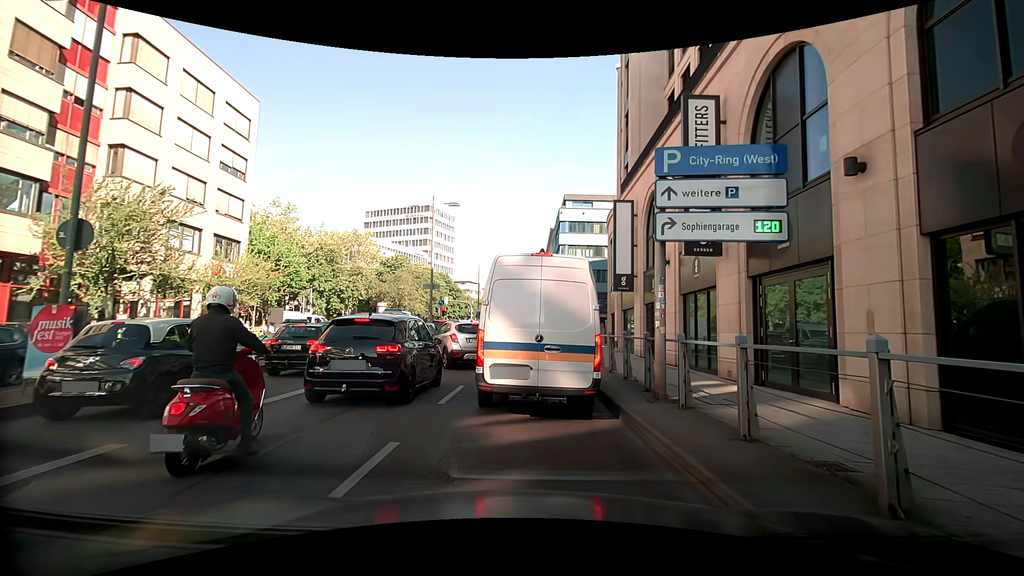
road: primary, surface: asphalt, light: Day
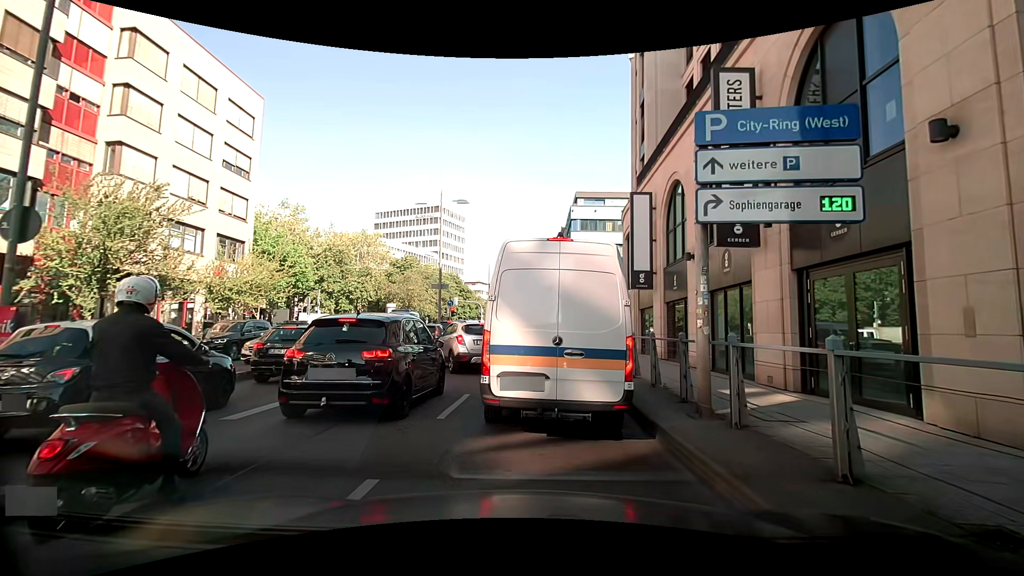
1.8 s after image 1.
(0.0, +1.4) m; 0°
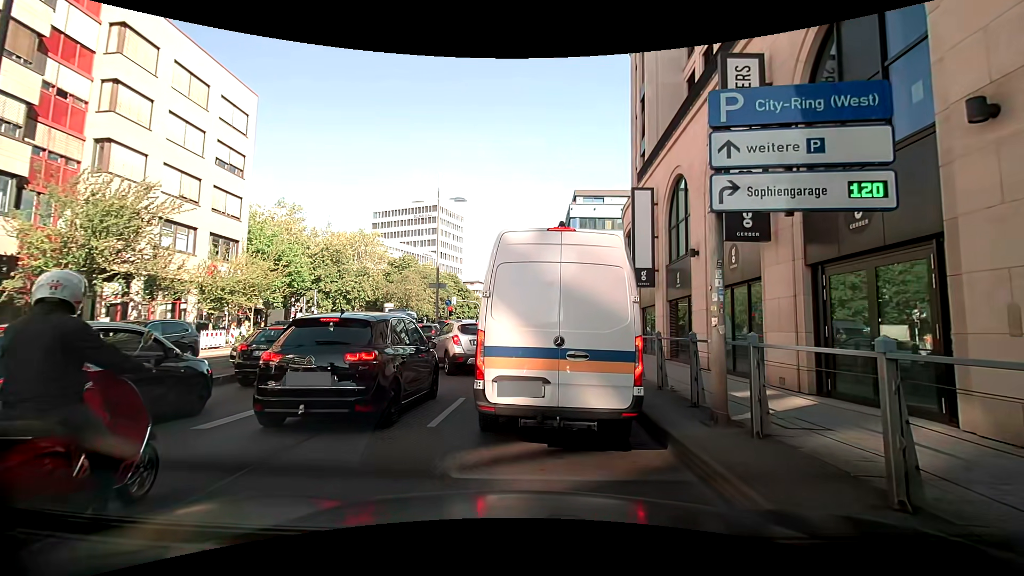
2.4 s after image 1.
(0.0, +0.6) m; 0°
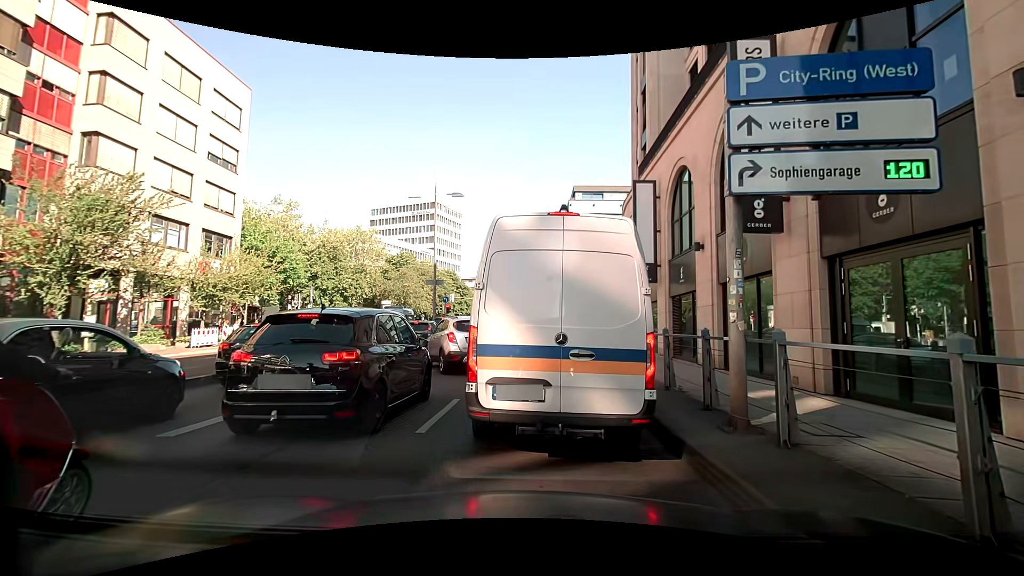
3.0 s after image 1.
(0.0, +0.6) m; 0°
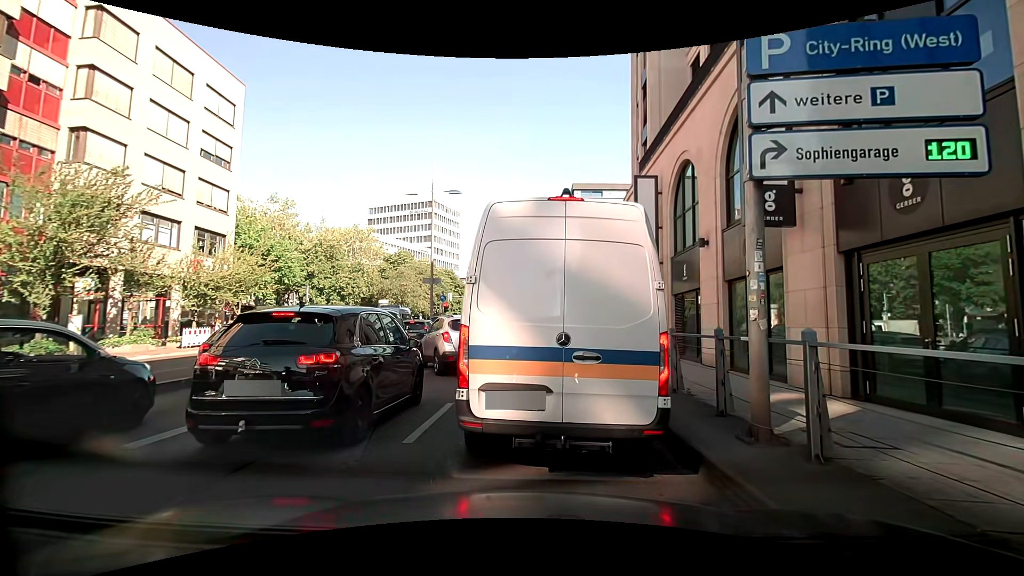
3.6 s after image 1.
(0.0, +0.6) m; 0°
